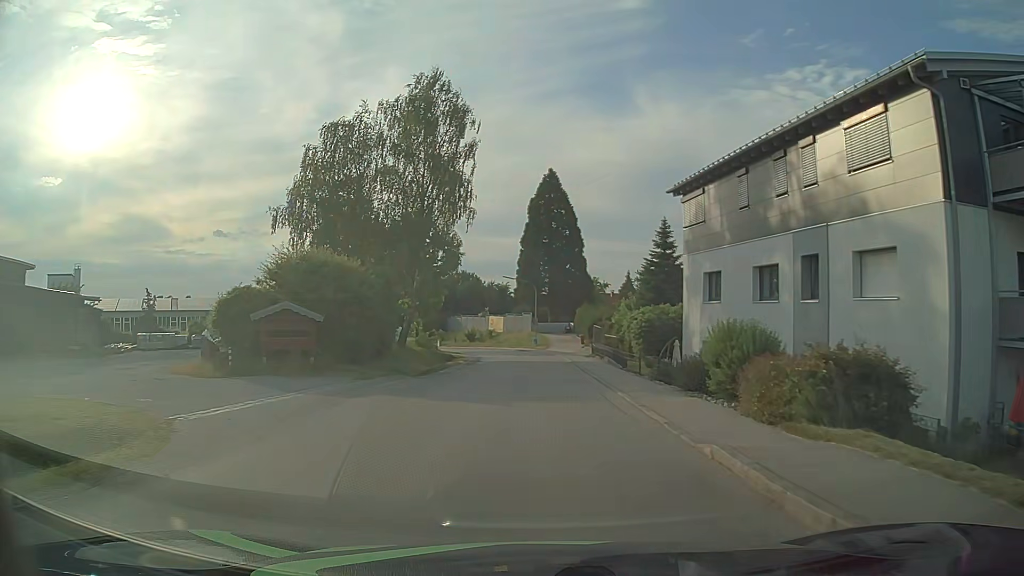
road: tertiary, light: Day
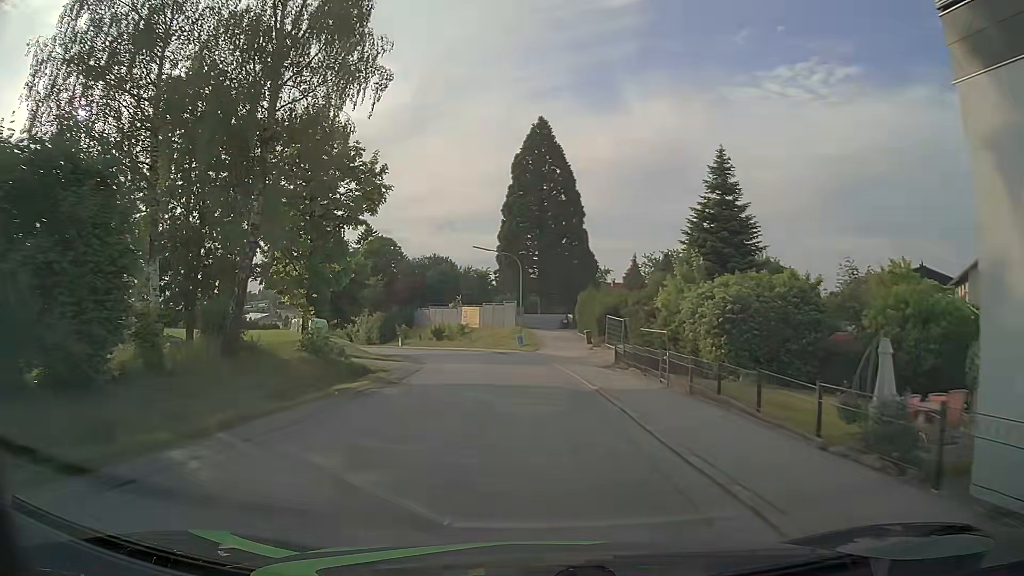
(+0.3, +21.2) m; +1°
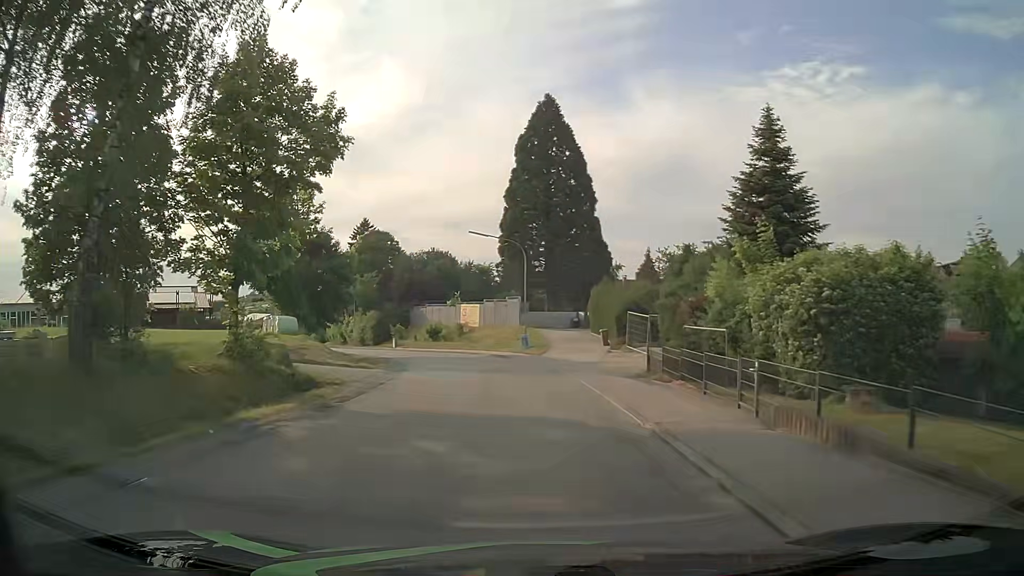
(0.0, +7.1) m; -1°
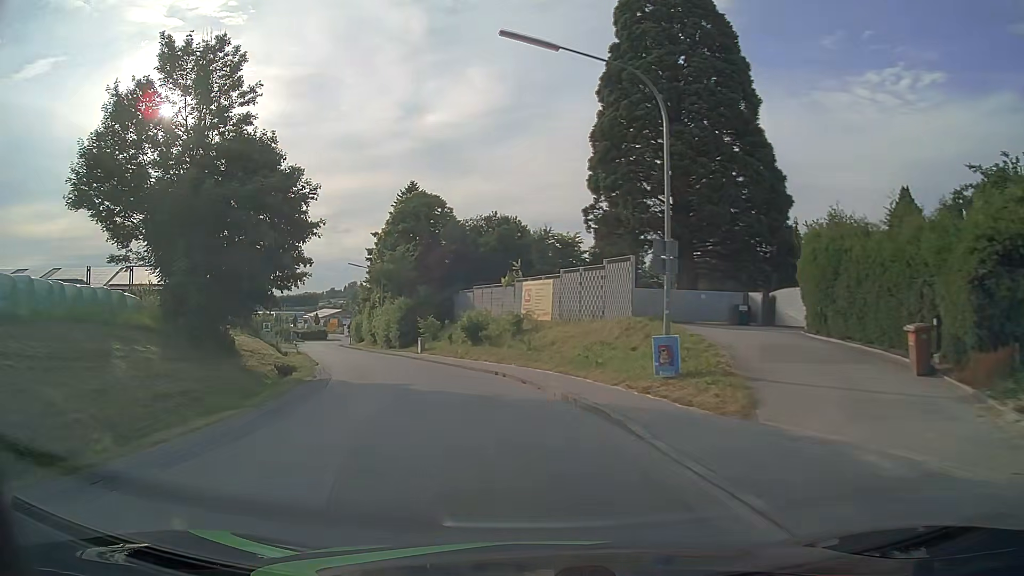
(-1.2, +27.9) m; -7°
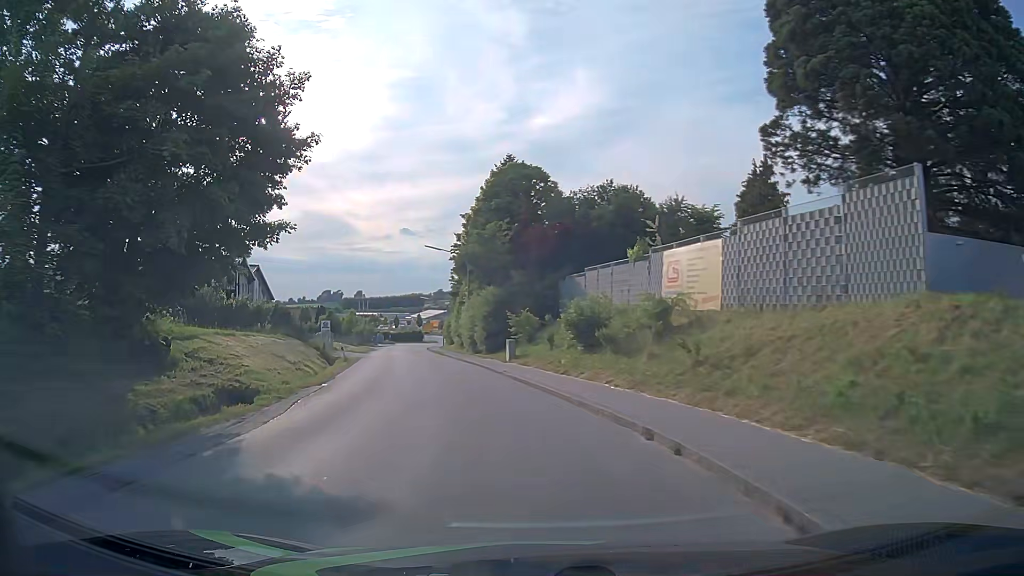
(-1.2, +14.1) m; -10°
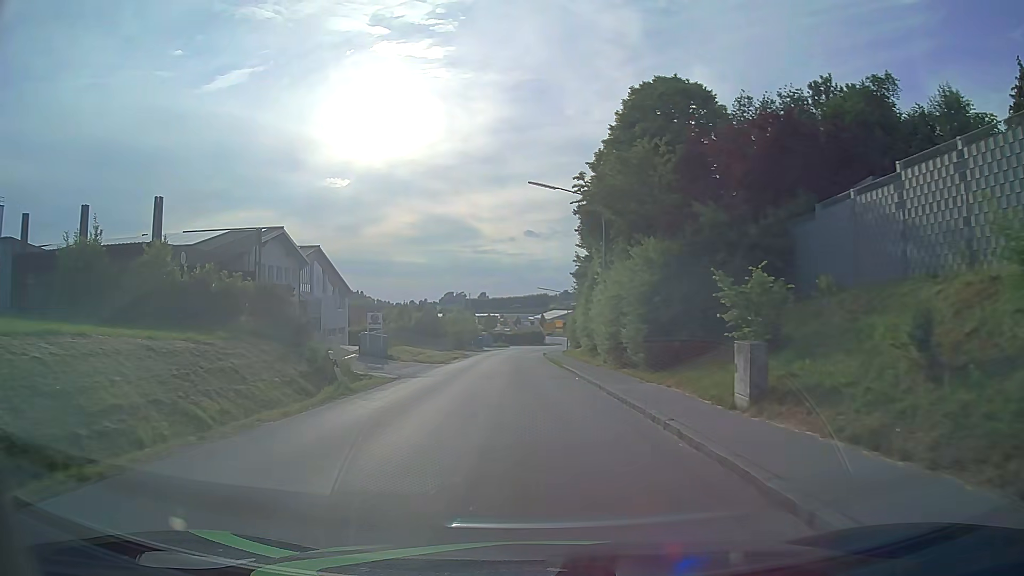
(-2.2, +21.8) m; -10°
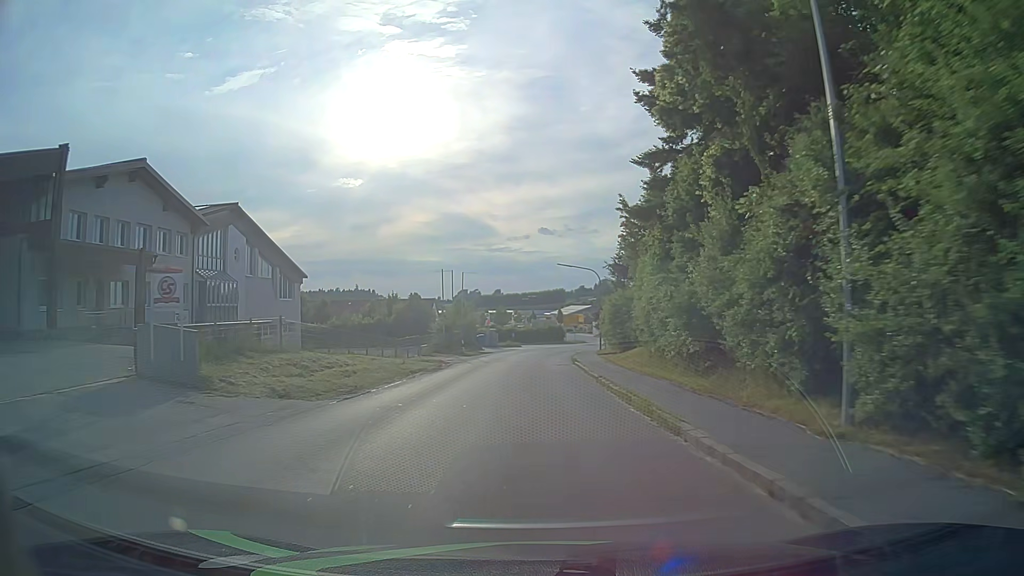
(-0.4, +23.1) m; -2°
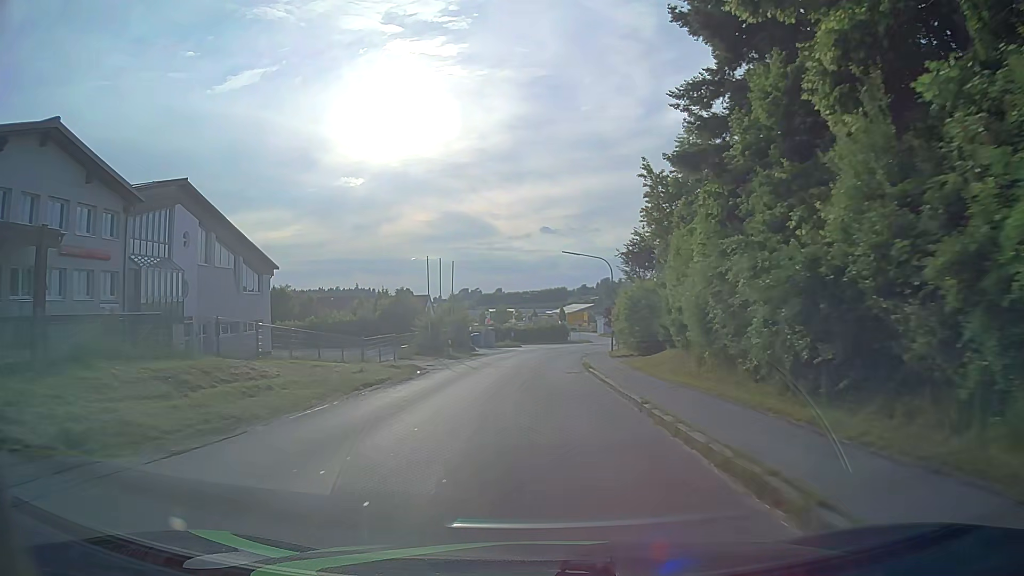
(0.0, +7.7) m; 0°
(0, +10) (0, +20) (0, +30) (+1, +40) (+2, +50) (+4, +60) (+7, +69) (+2, +78) (-7, +82) (-17, +82) m
